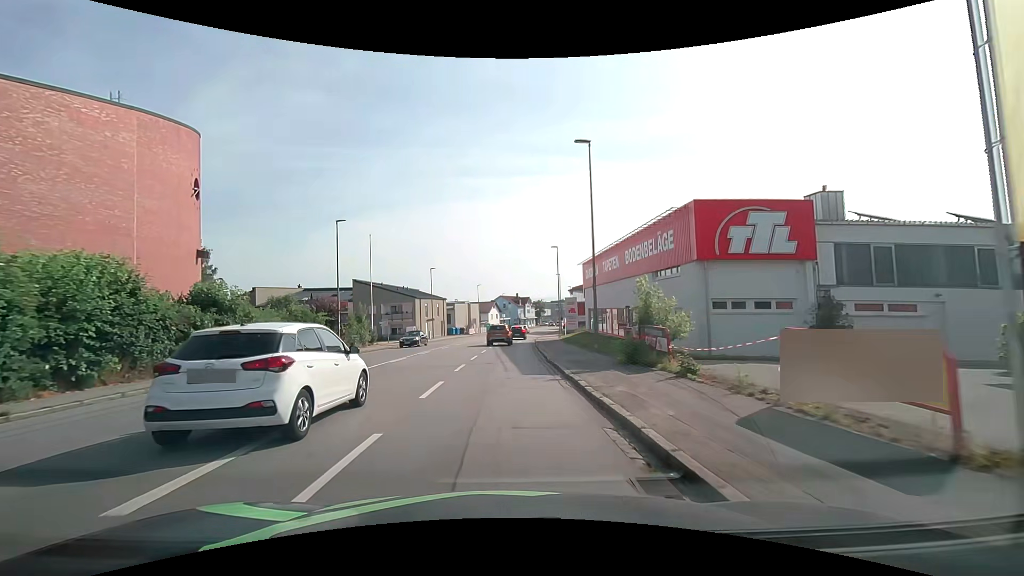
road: tertiary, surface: asphalt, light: Day
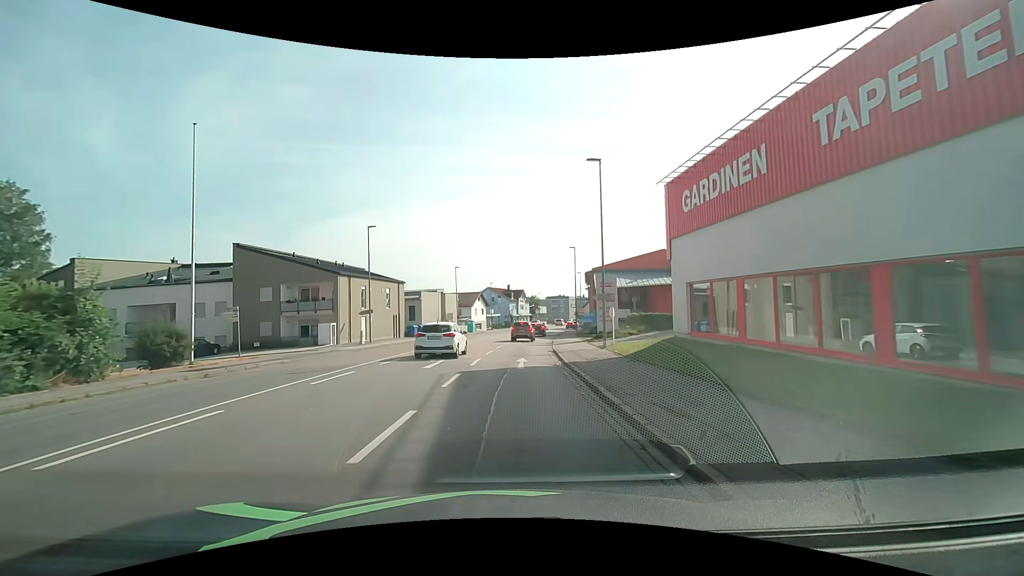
(+0.3, +29.2) m; +2°
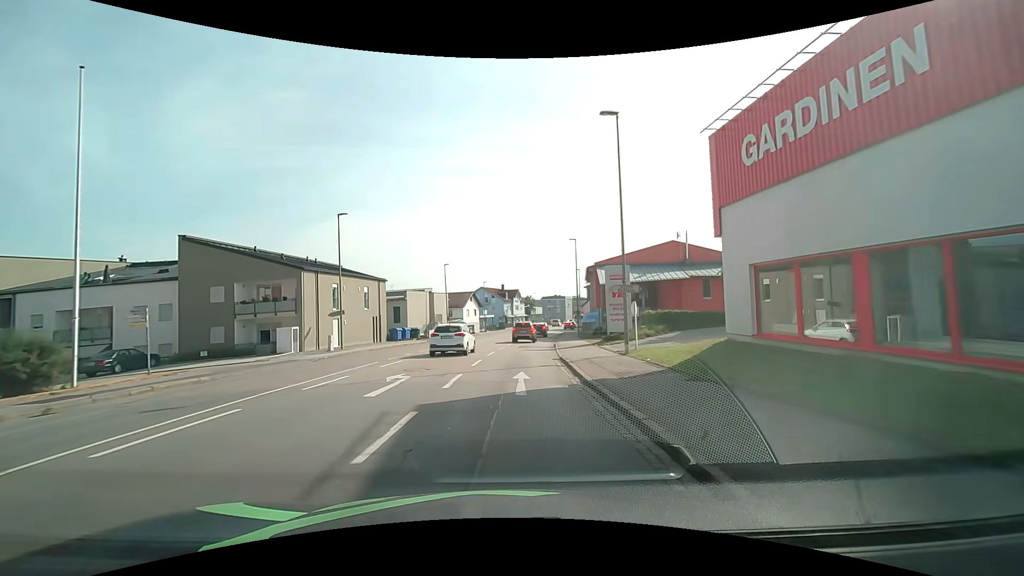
(0.0, +6.0) m; 0°
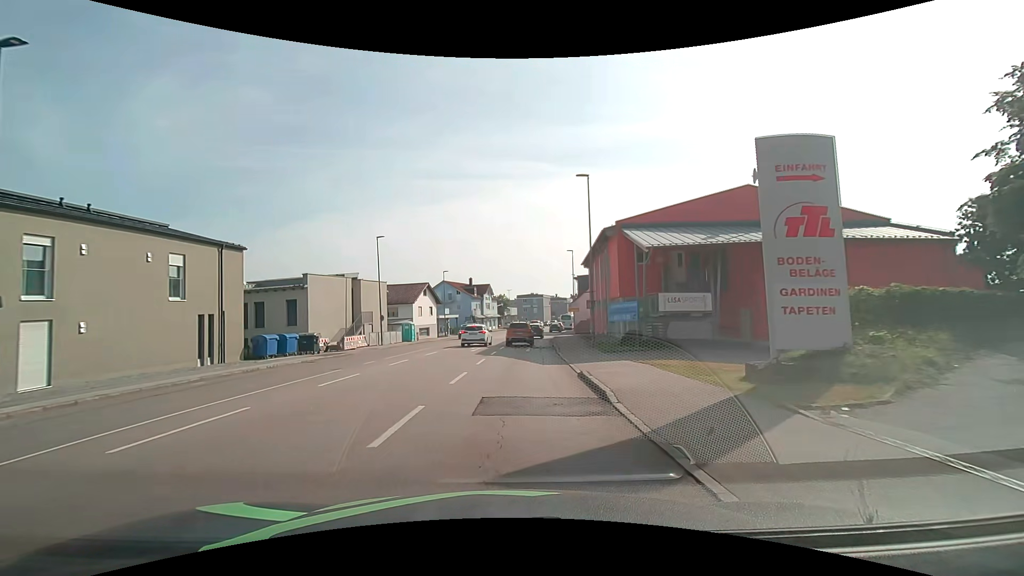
(+0.4, +23.1) m; +3°
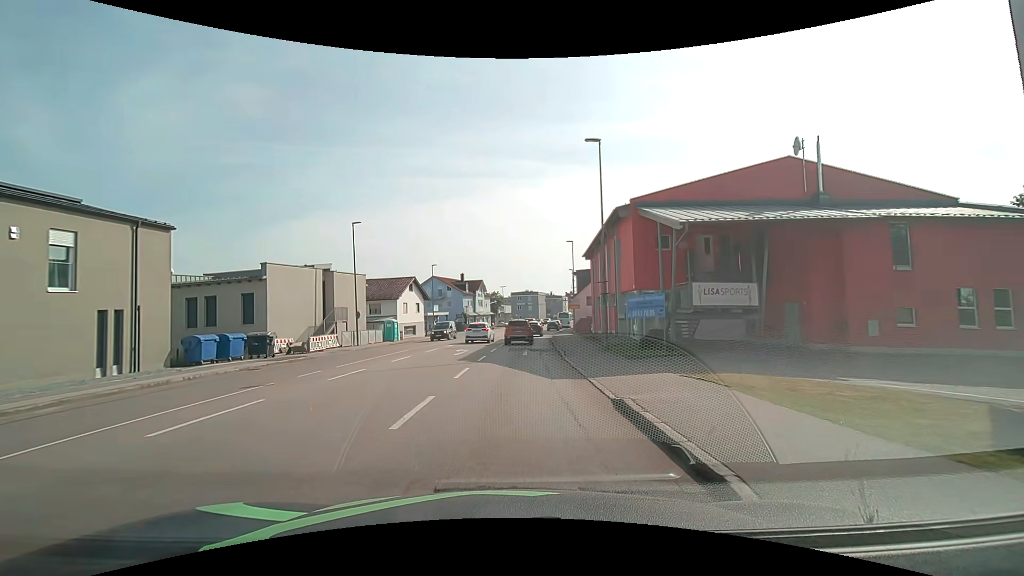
(0.0, +5.5) m; +1°
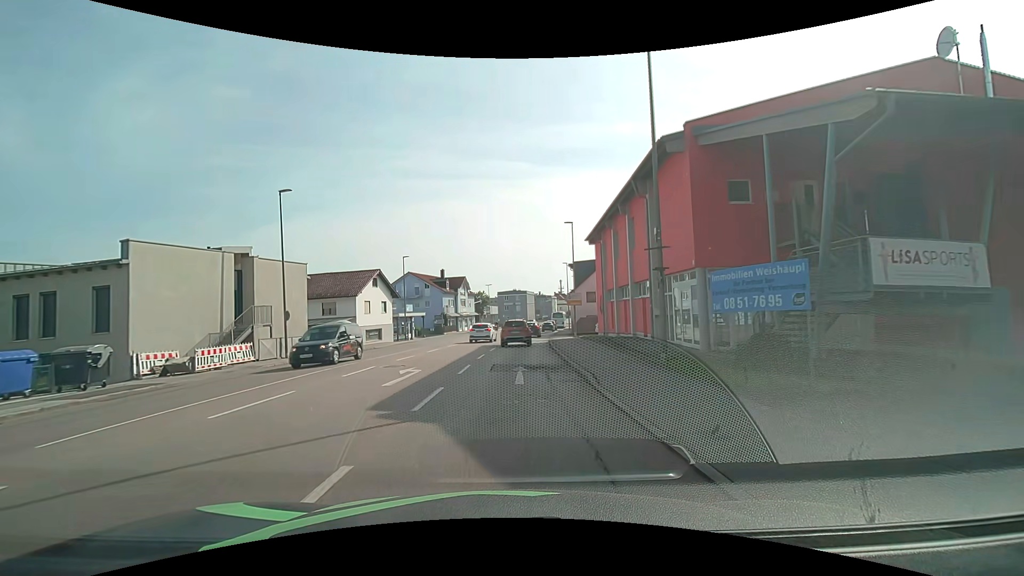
(+0.2, +10.6) m; +1°
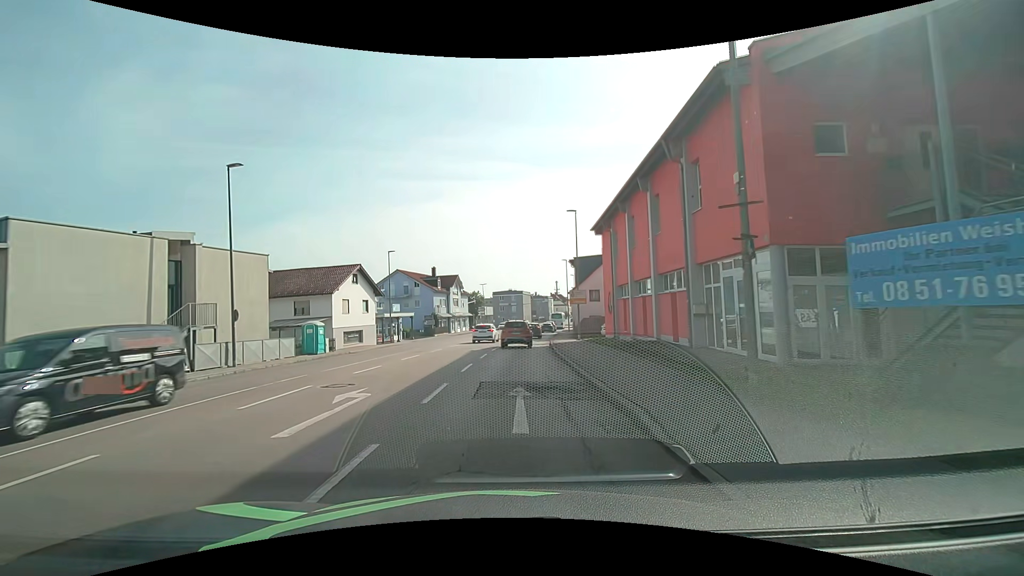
(0.0, +5.1) m; +1°
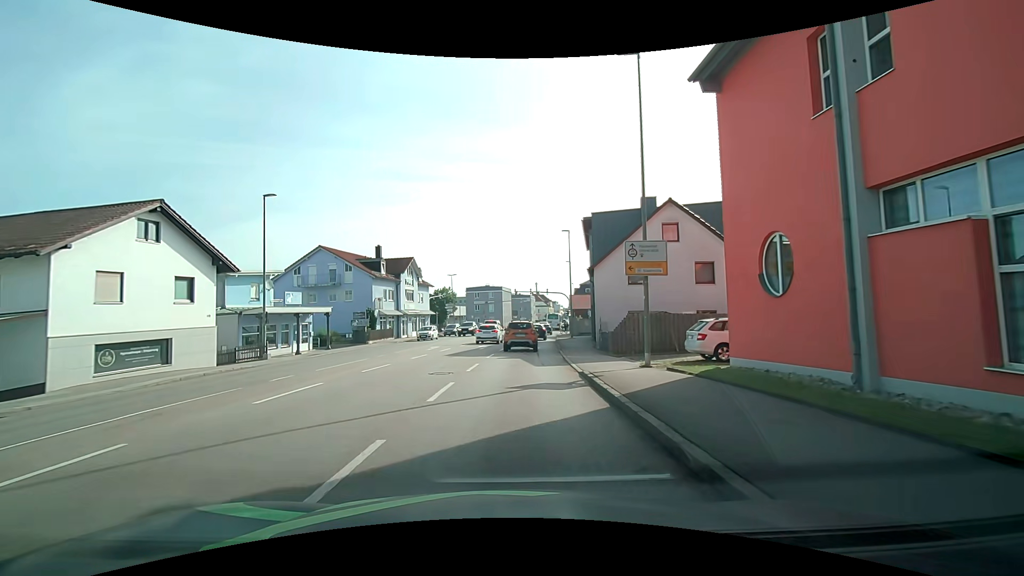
(+0.4, +23.6) m; +2°
